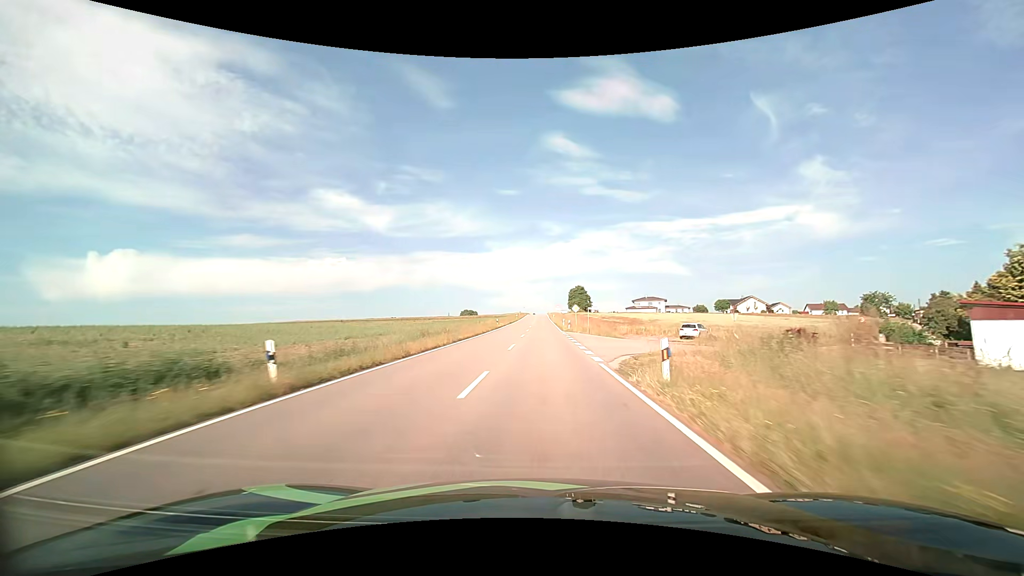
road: tertiary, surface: asphalt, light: Day
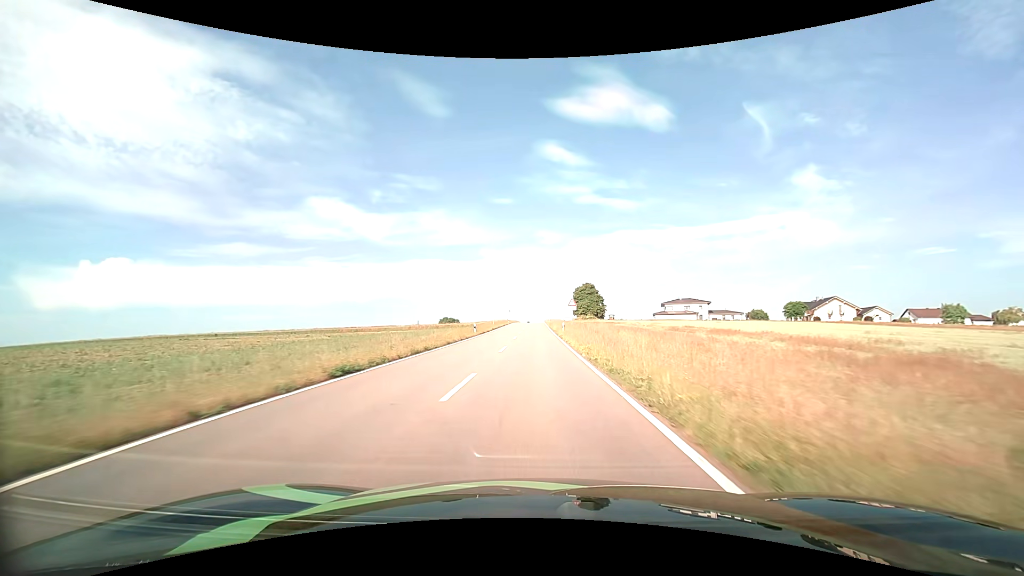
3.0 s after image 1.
(+0.6, +61.9) m; +1°
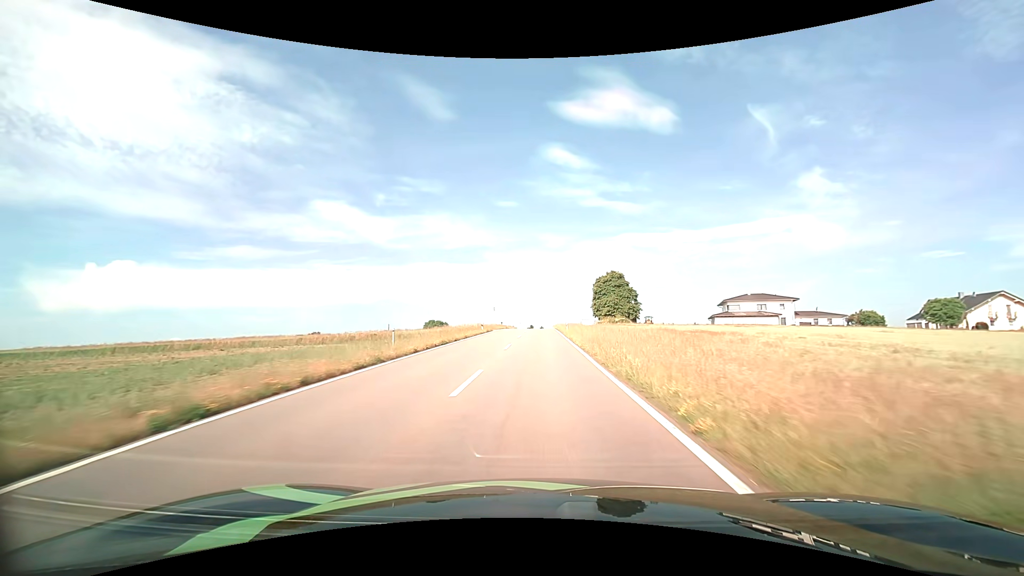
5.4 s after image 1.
(-0.2, +49.4) m; 0°
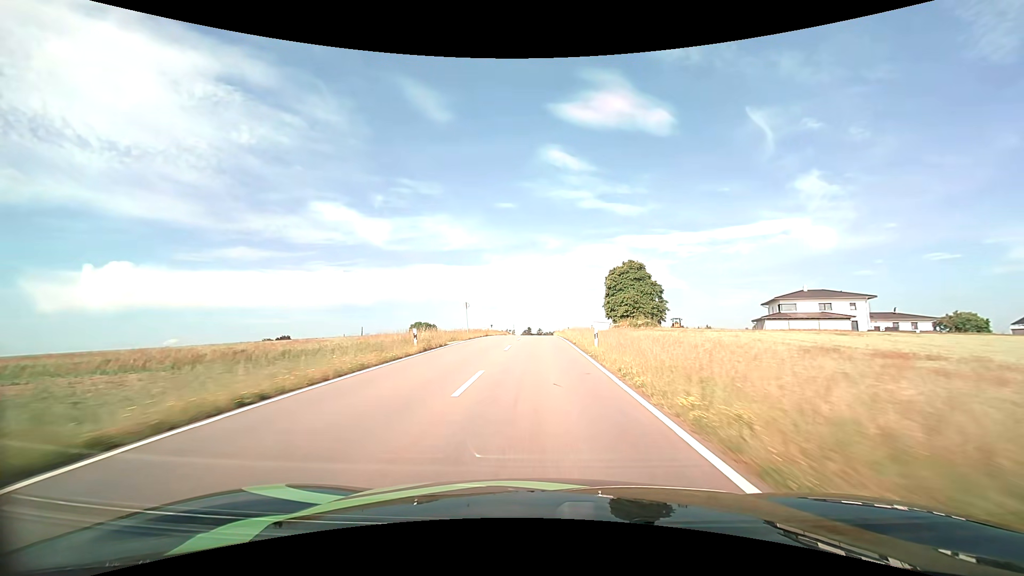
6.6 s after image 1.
(0.0, +24.5) m; 0°
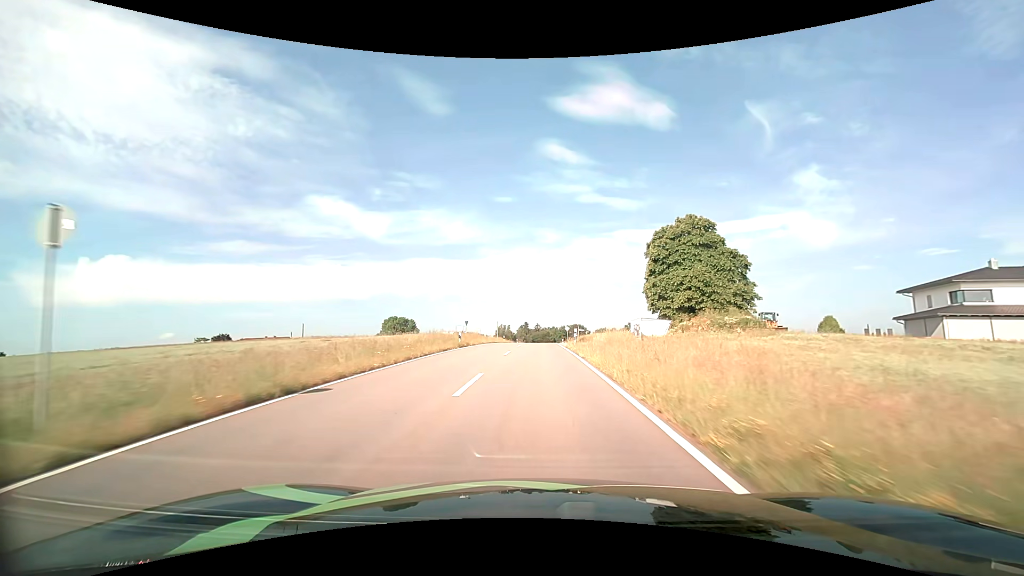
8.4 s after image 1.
(+0.1, +36.6) m; 0°
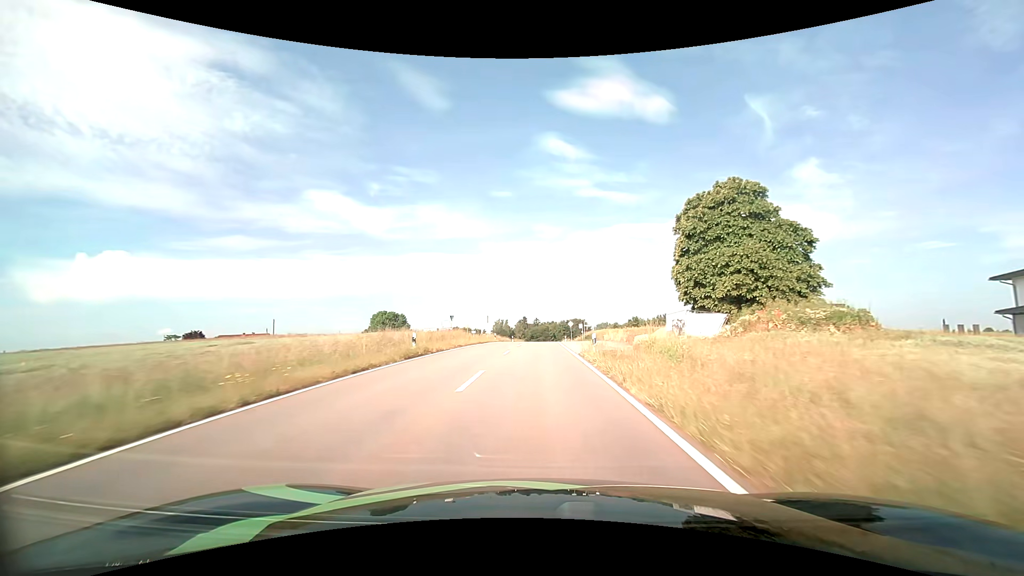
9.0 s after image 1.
(0.0, +12.2) m; 0°
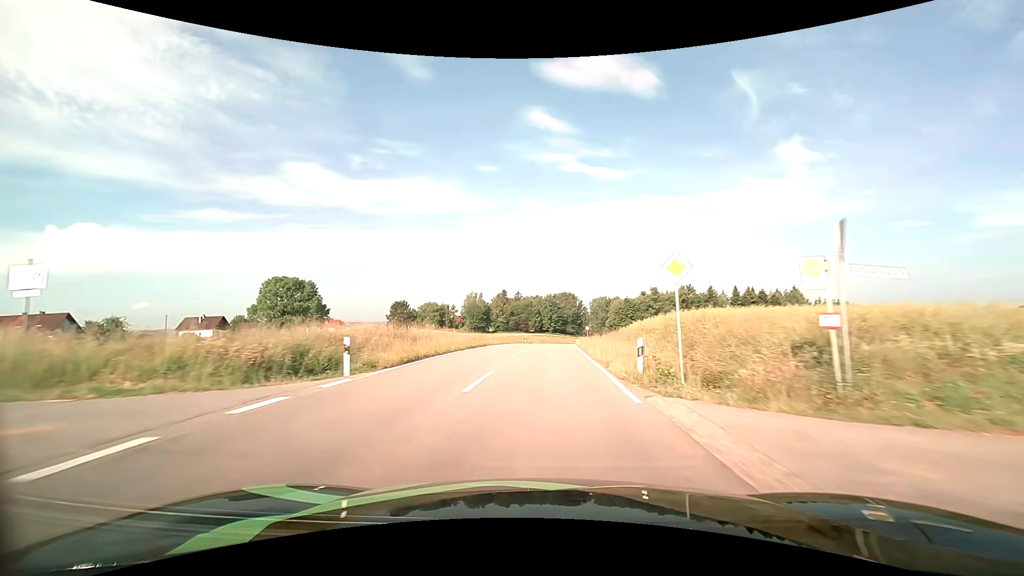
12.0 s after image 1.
(+0.8, +61.6) m; +2°
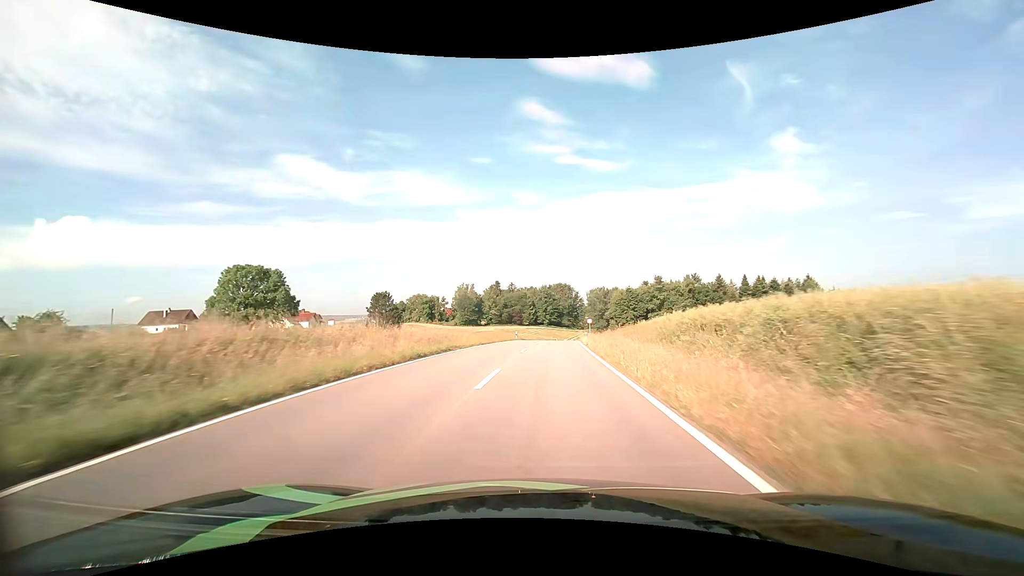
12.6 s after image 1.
(+0.1, +12.4) m; +1°
(0, +10) (0, +20) (+1, +30) (+1, +40) (+2, +50) (+3, +60) (+3, +70) (+5, +80) (+6, +90) (+7, +100) m
